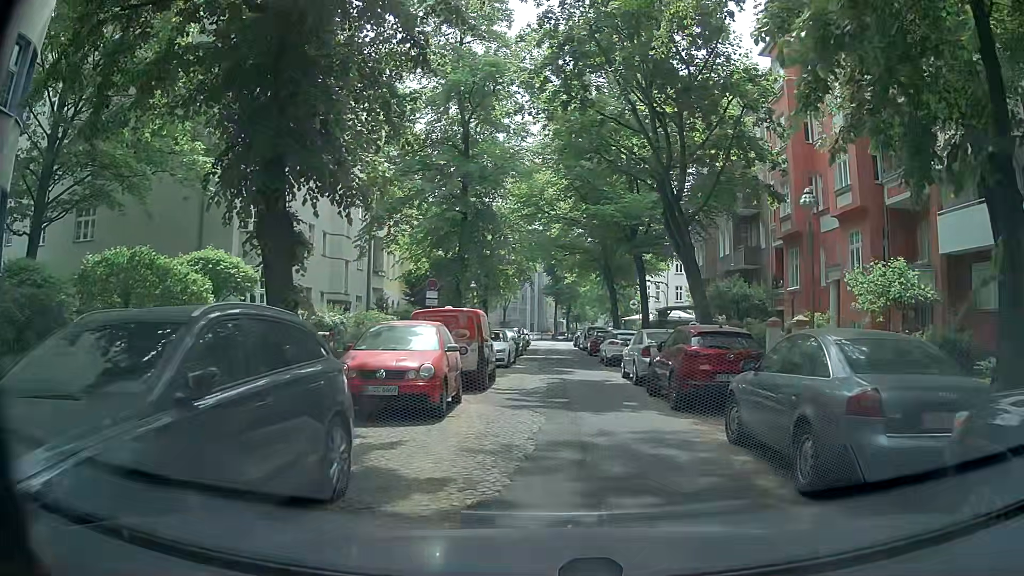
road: residential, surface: asphalt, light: Day
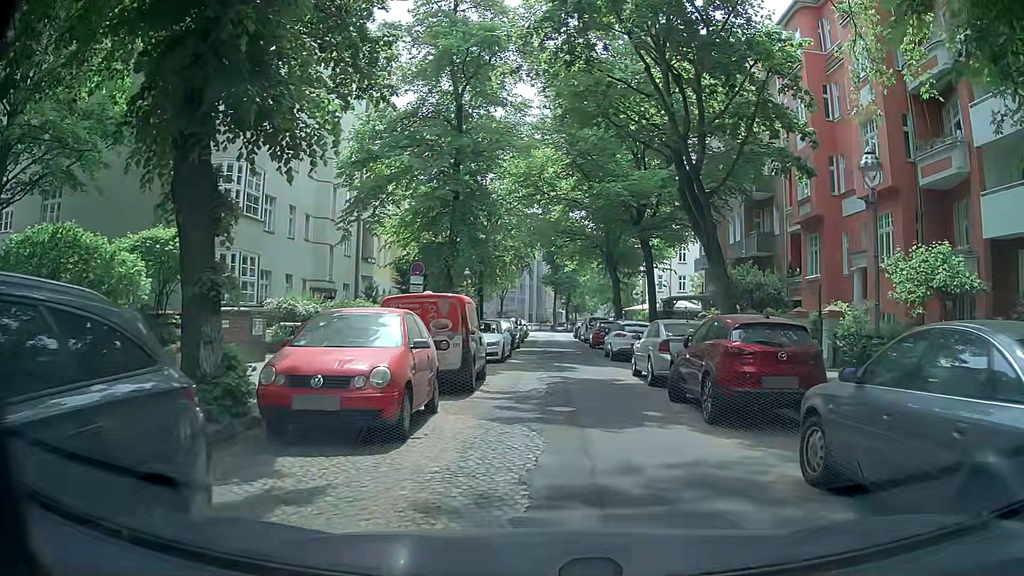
(-0.1, +2.7) m; 0°
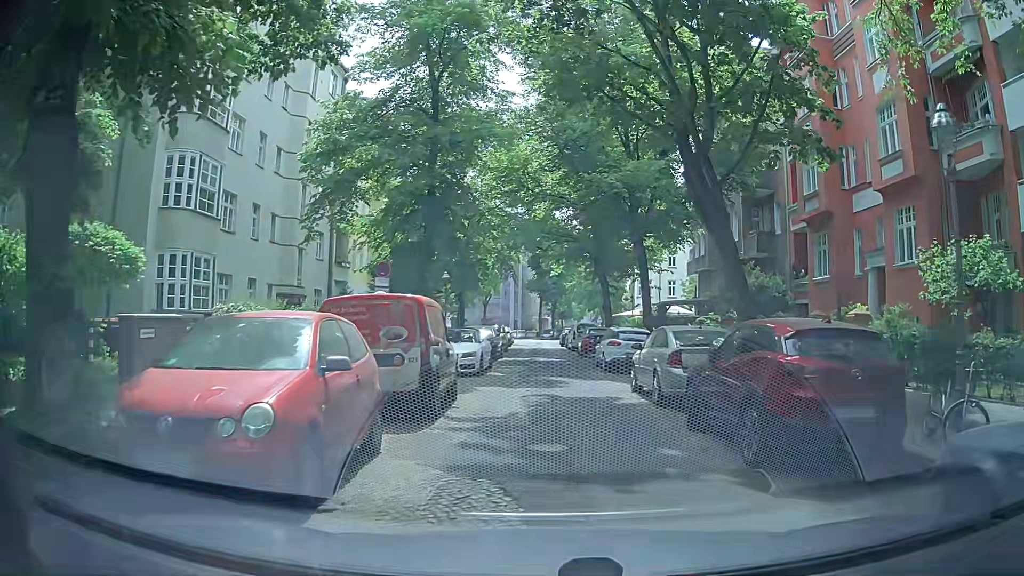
(0.0, +2.7) m; +1°
